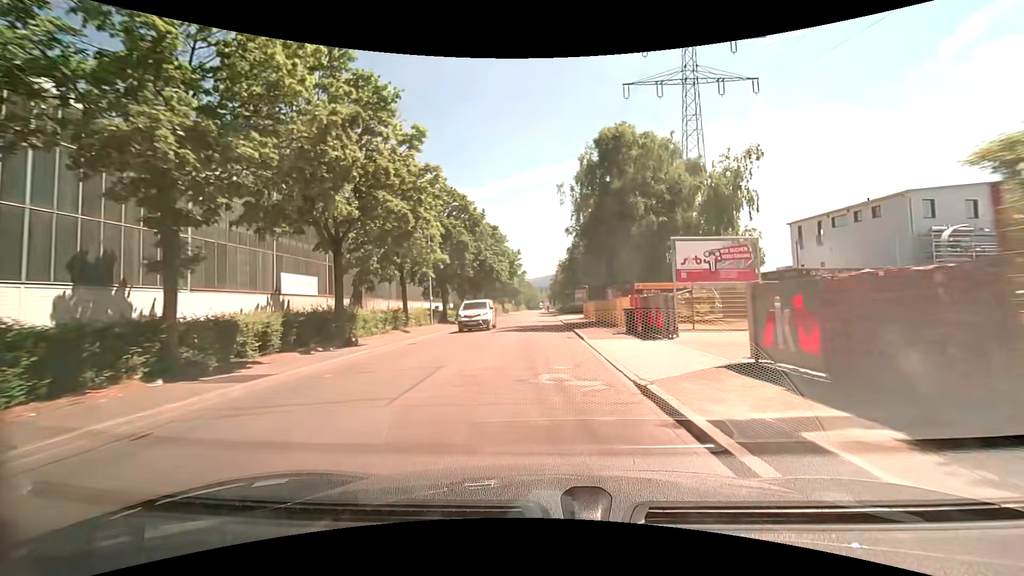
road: unclassified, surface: asphalt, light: Day
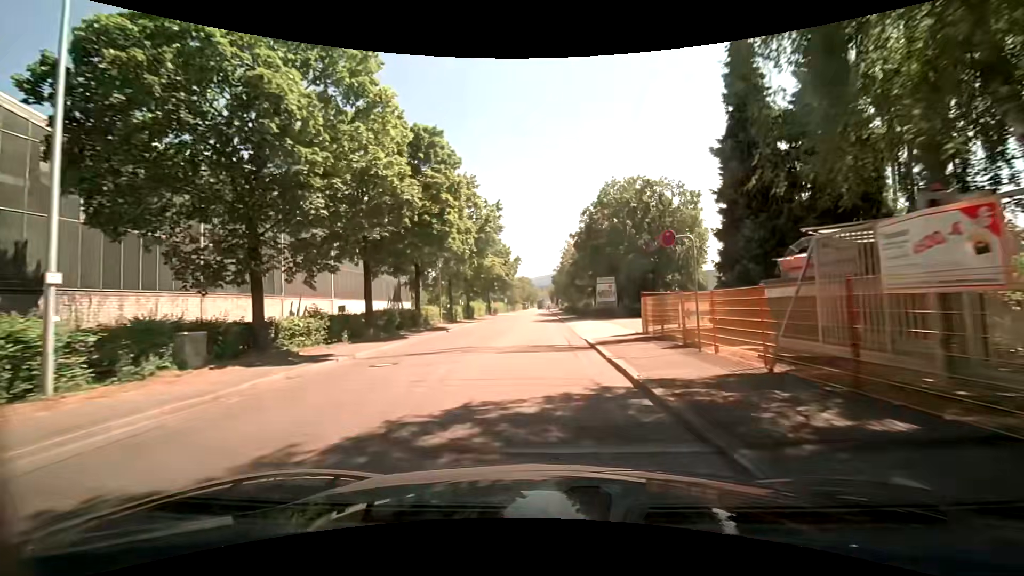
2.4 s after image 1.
(-0.1, +29.2) m; 0°
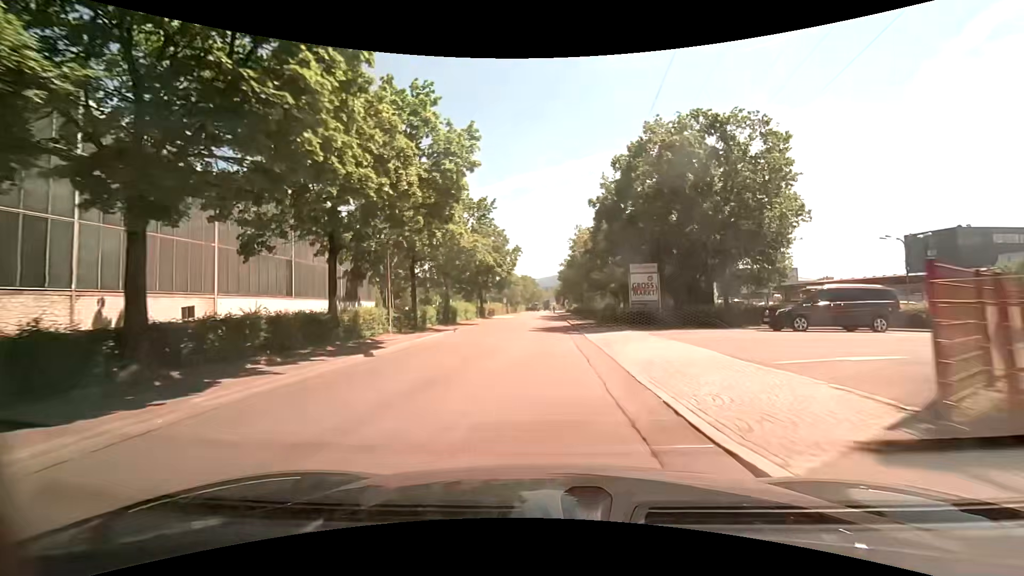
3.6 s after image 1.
(-0.2, +14.6) m; -1°
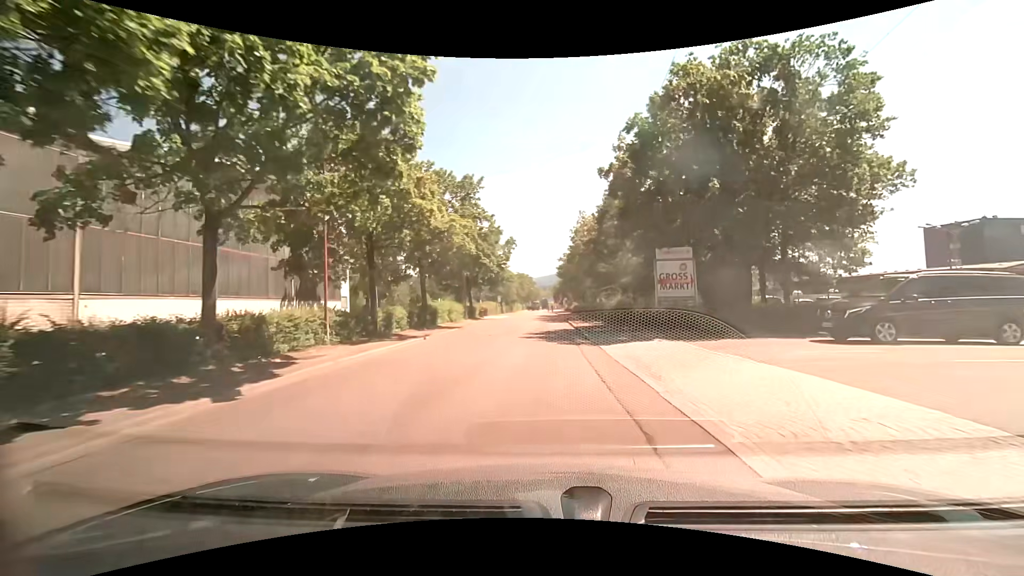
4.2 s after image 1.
(0.0, +7.3) m; +1°
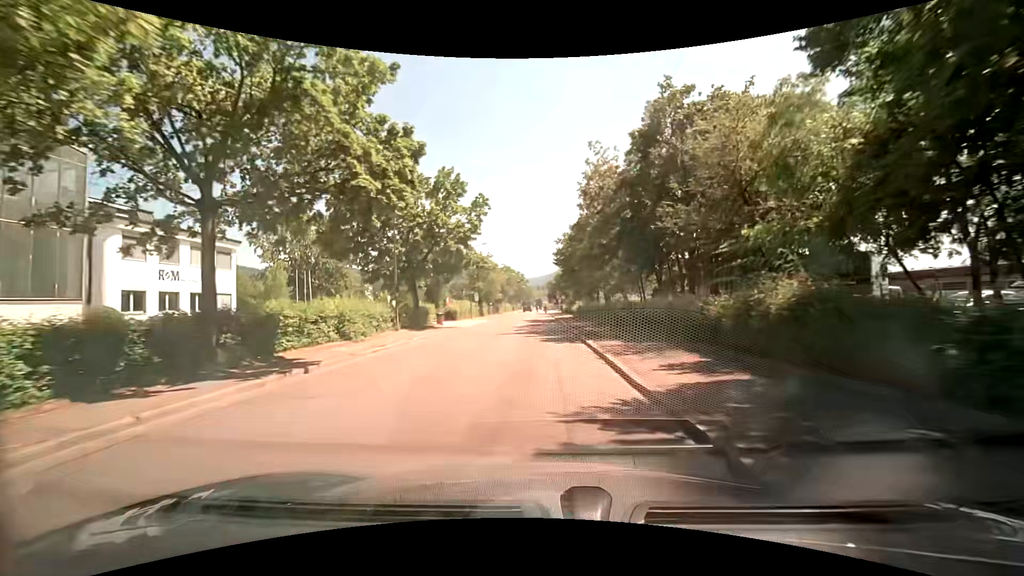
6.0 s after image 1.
(-0.1, +21.9) m; 0°
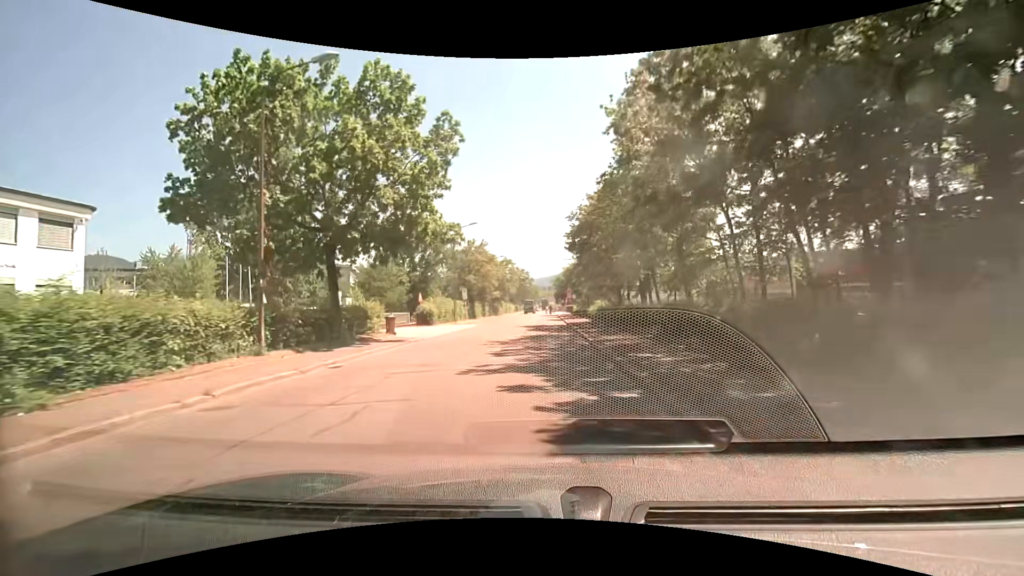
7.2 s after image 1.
(-0.1, +14.6) m; 0°
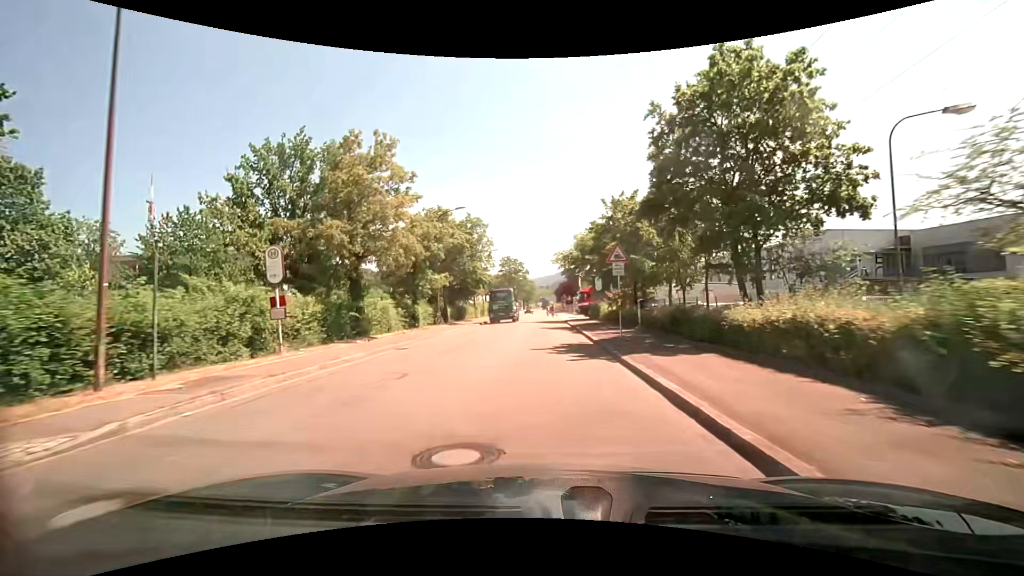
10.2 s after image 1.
(-0.4, +36.5) m; -1°
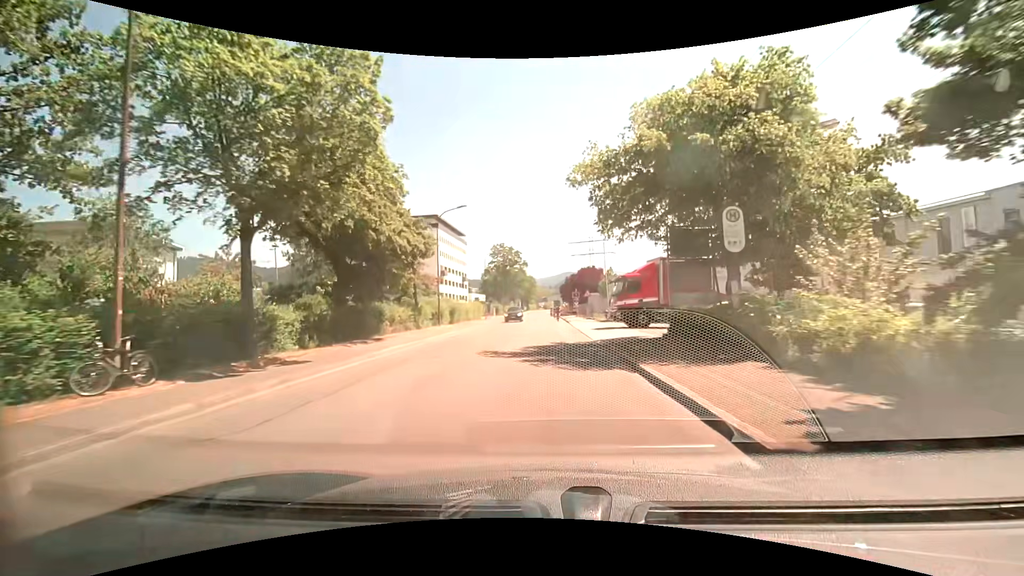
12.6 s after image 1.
(+0.1, +29.2) m; -1°
(0, +10) (0, +20) (0, +30) (+1, +40) (+1, +50) (+1, +60) (+1, +70) (+1, +80) (+1, +90) (+1, +100) m
